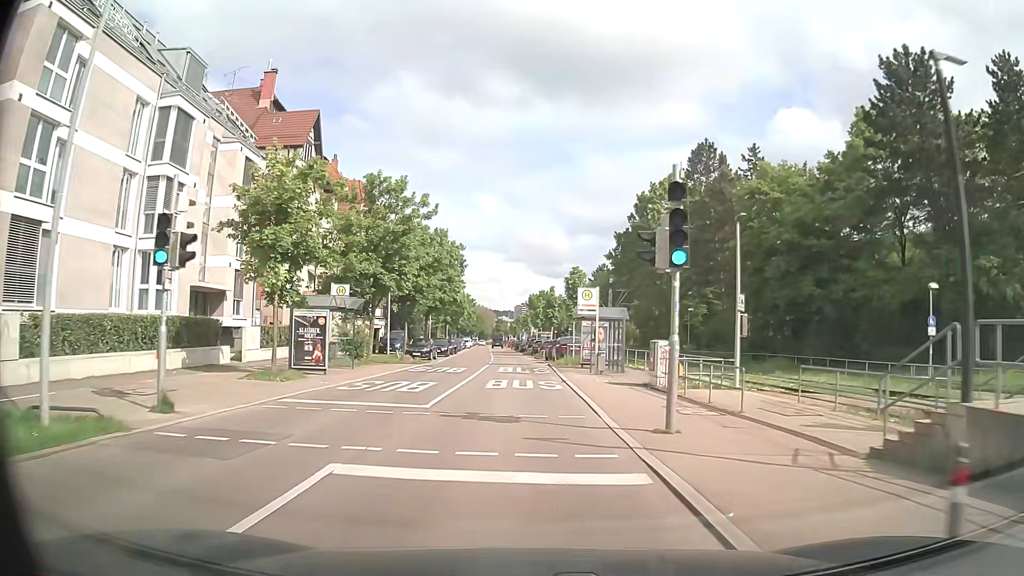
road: secondary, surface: asphalt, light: Day
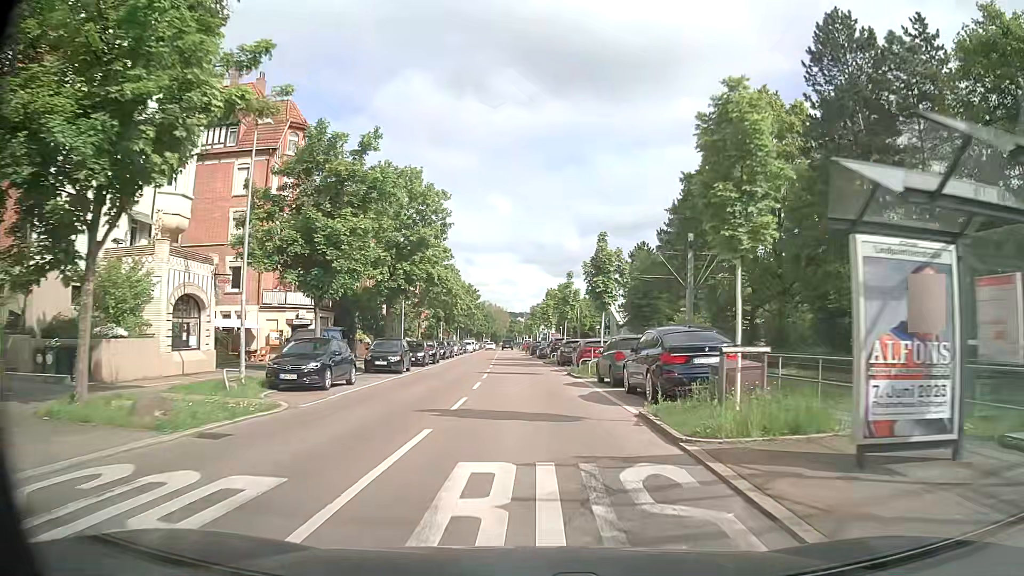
(-0.6, +26.4) m; -1°
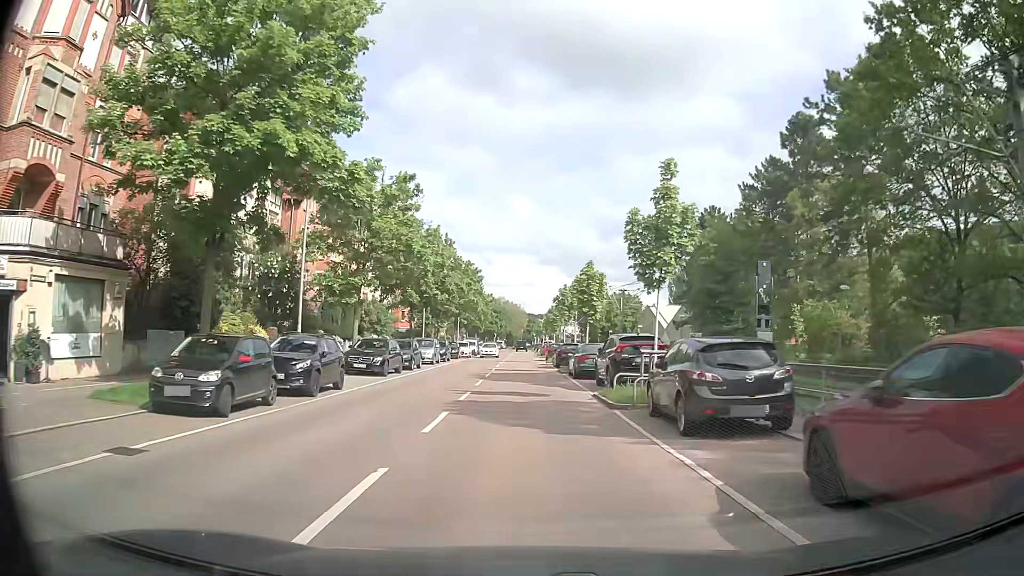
(-0.4, +27.0) m; -2°
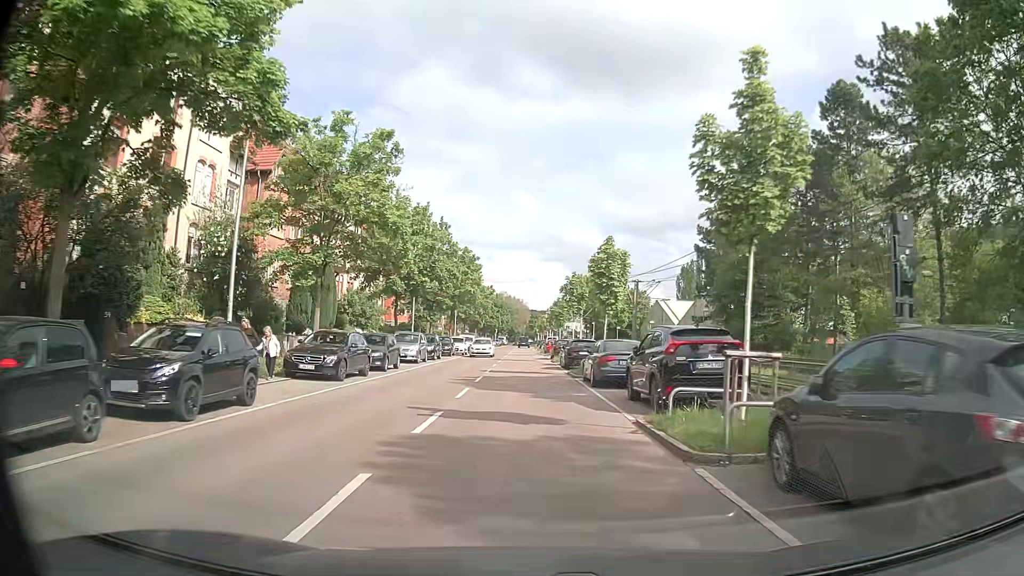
(0.0, +6.7) m; 0°
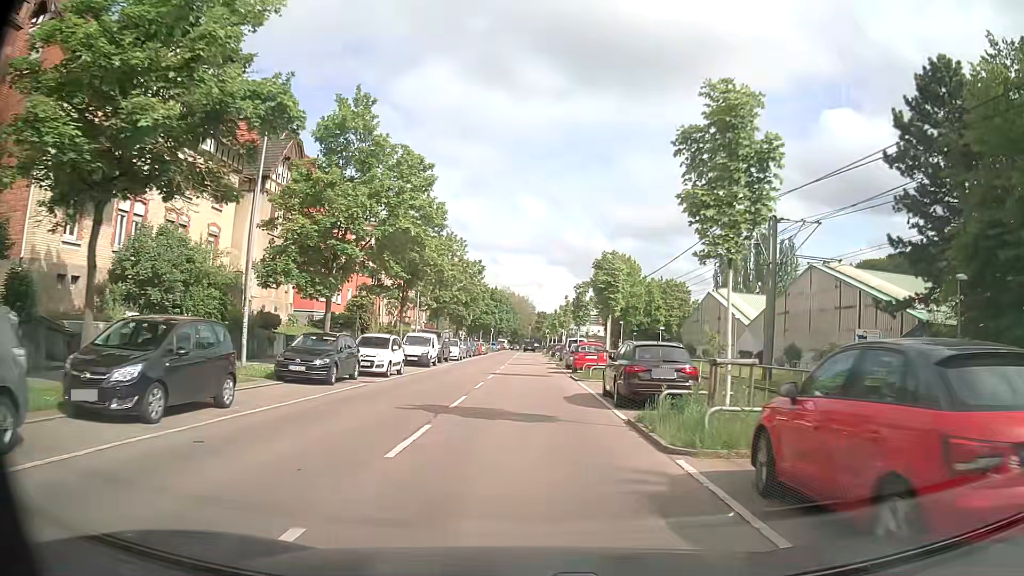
(-0.2, +32.3) m; 0°
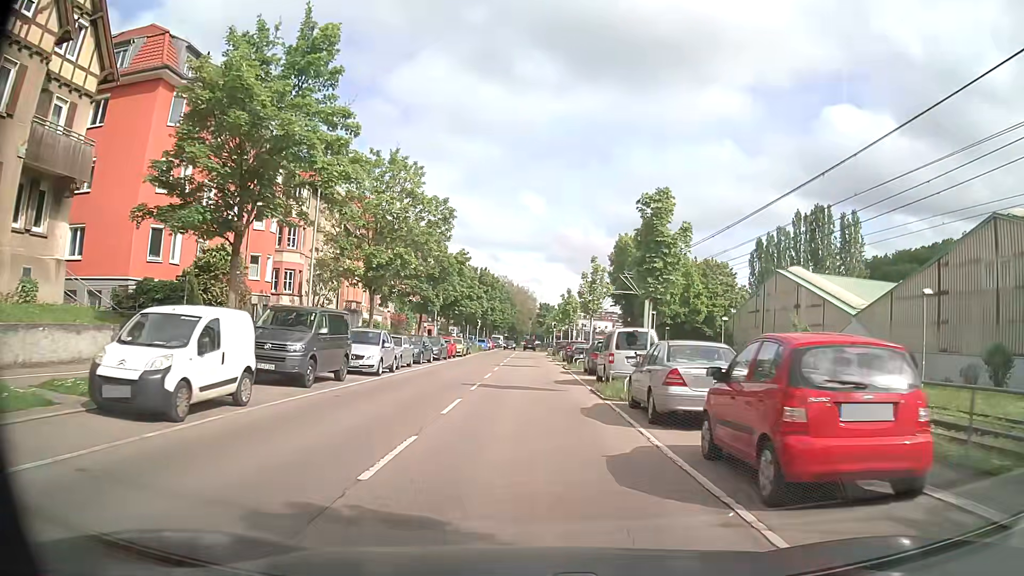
(0.0, +25.7) m; 0°
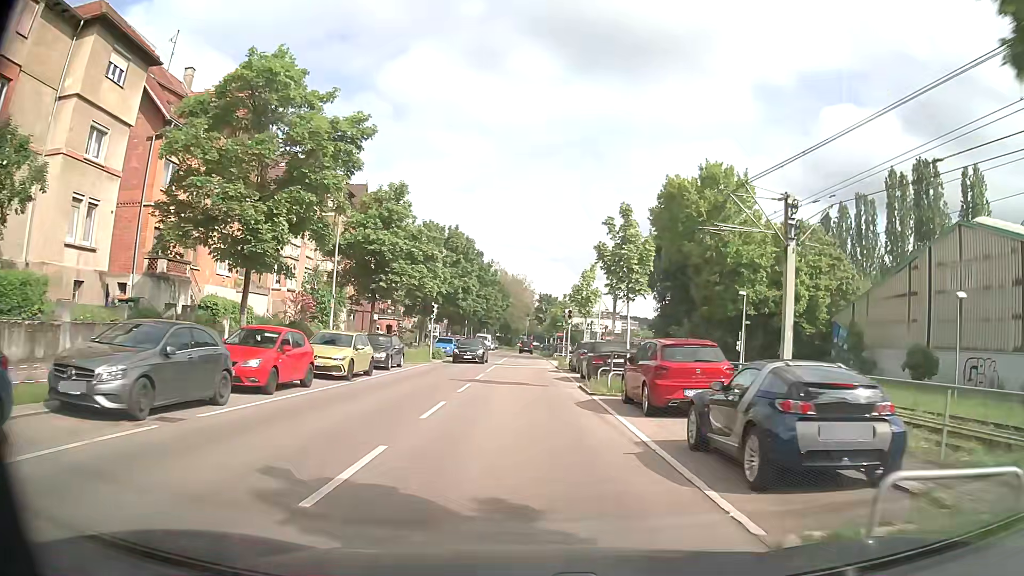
(+0.3, +31.7) m; +1°
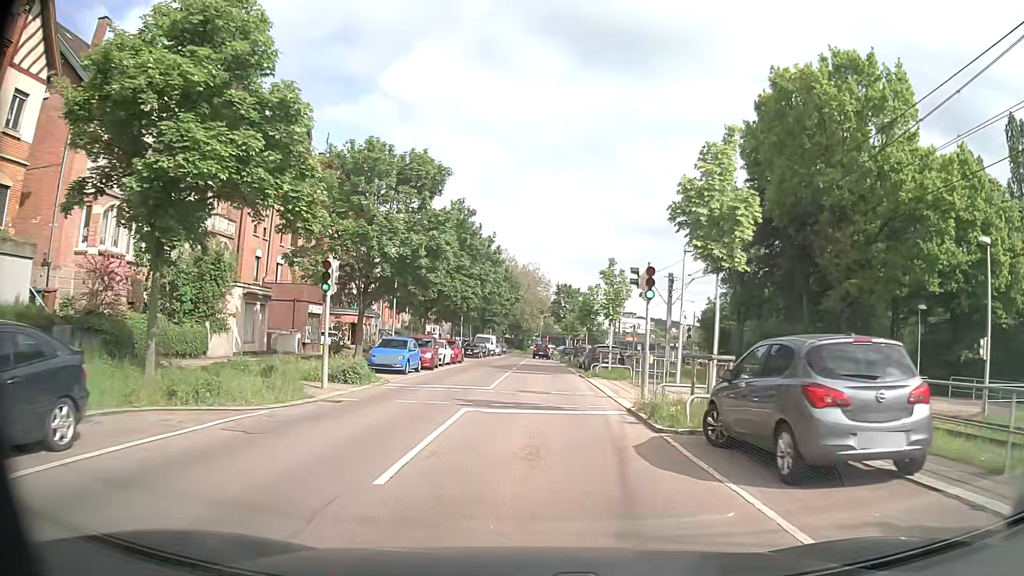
(-0.3, +23.3) m; -1°
(0, +10) (0, +20) (0, +30) (0, +40) (0, +50) (0, +60) (+1, +70) (+1, +80) (+1, +90) (+2, +100) m
